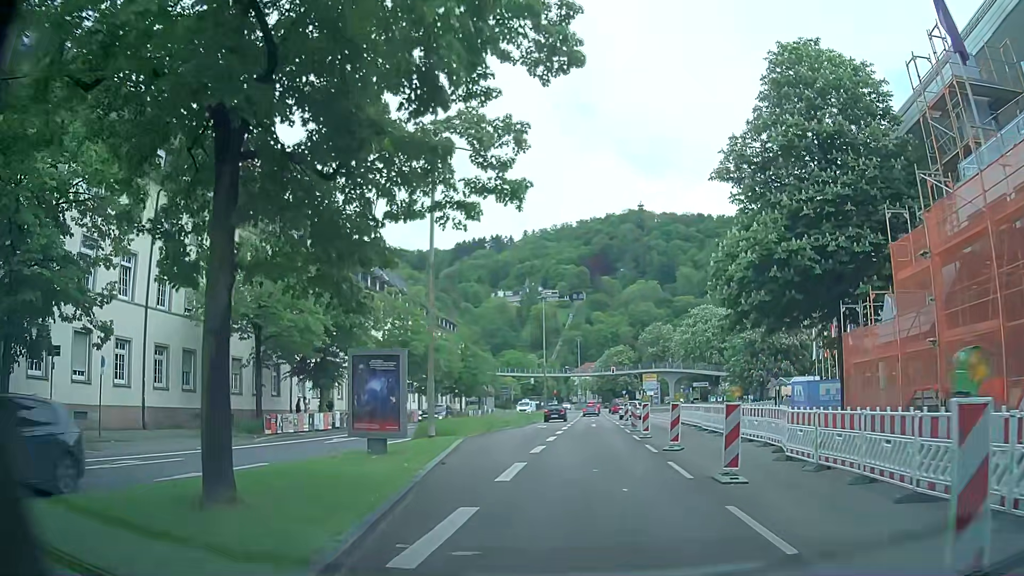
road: primary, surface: asphalt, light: Day
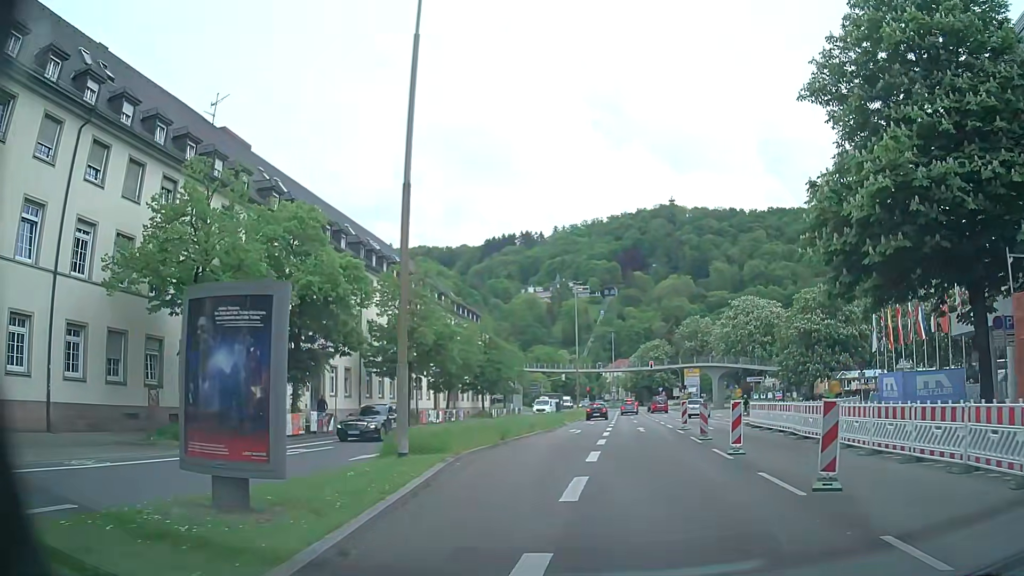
(-0.1, +8.6) m; -2°
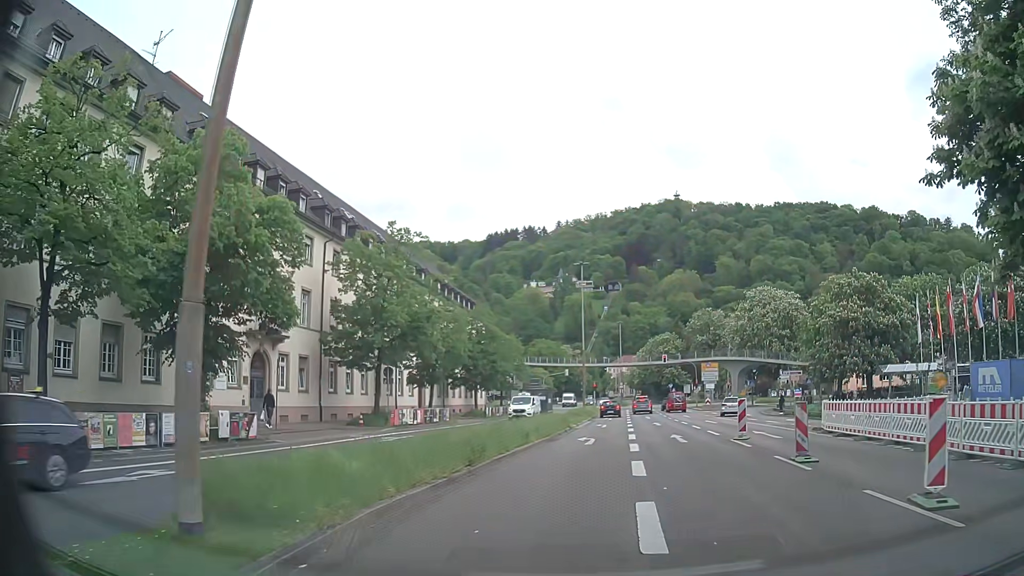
(-0.3, +8.9) m; -1°
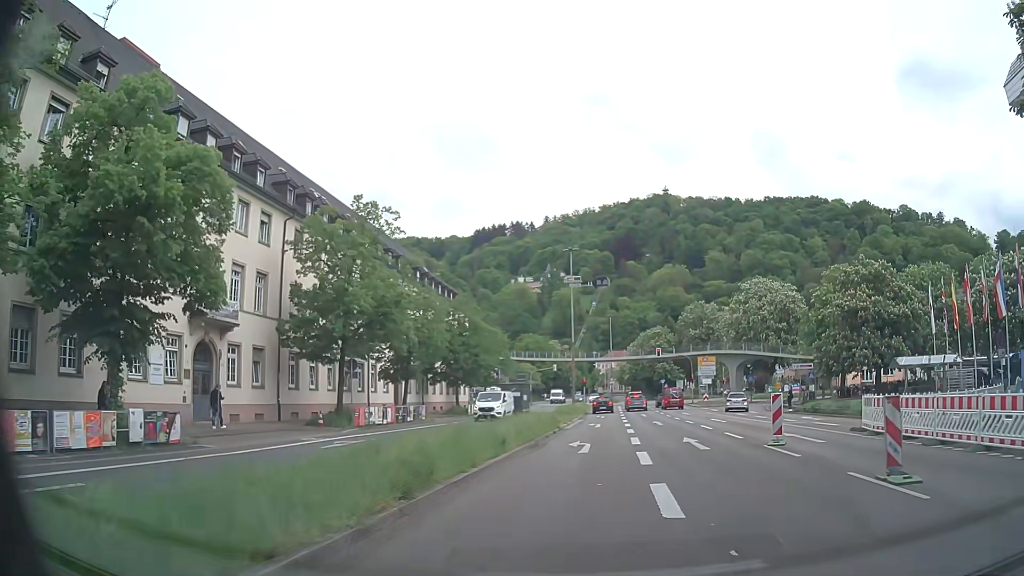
(0.0, +4.5) m; 0°
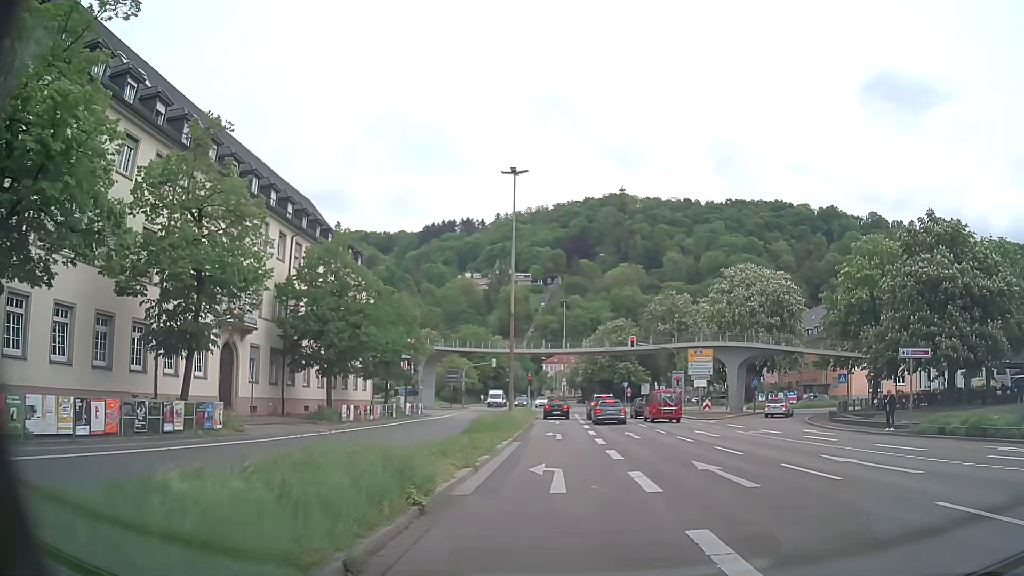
(+1.2, +21.3) m; +5°
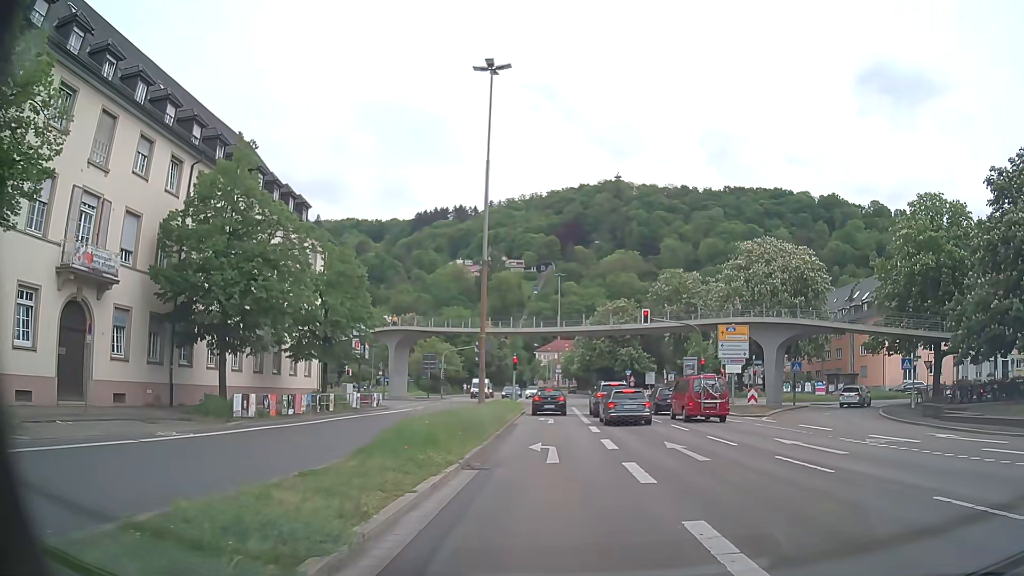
(+0.1, +12.0) m; 0°
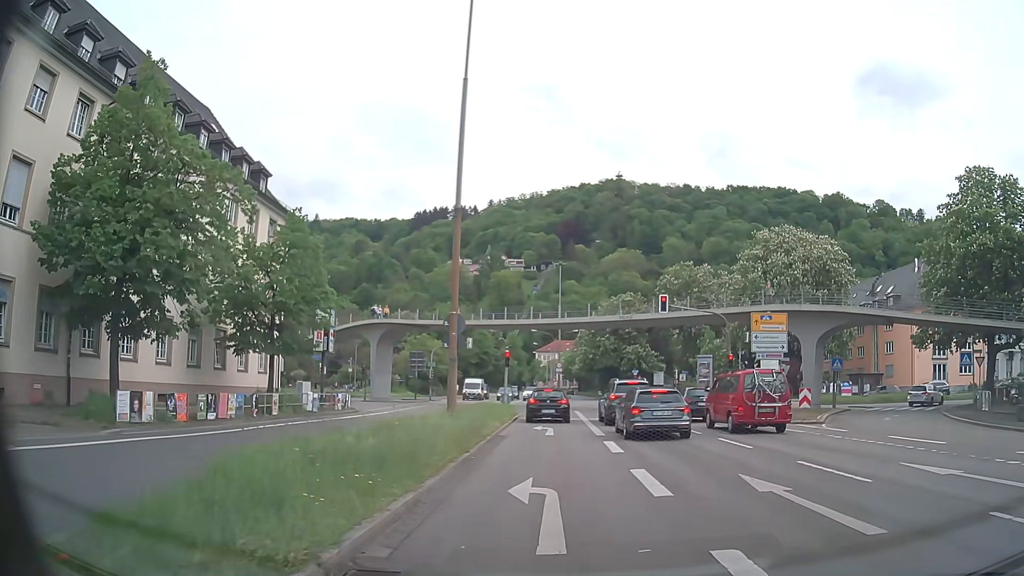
(+0.1, +7.3) m; 0°
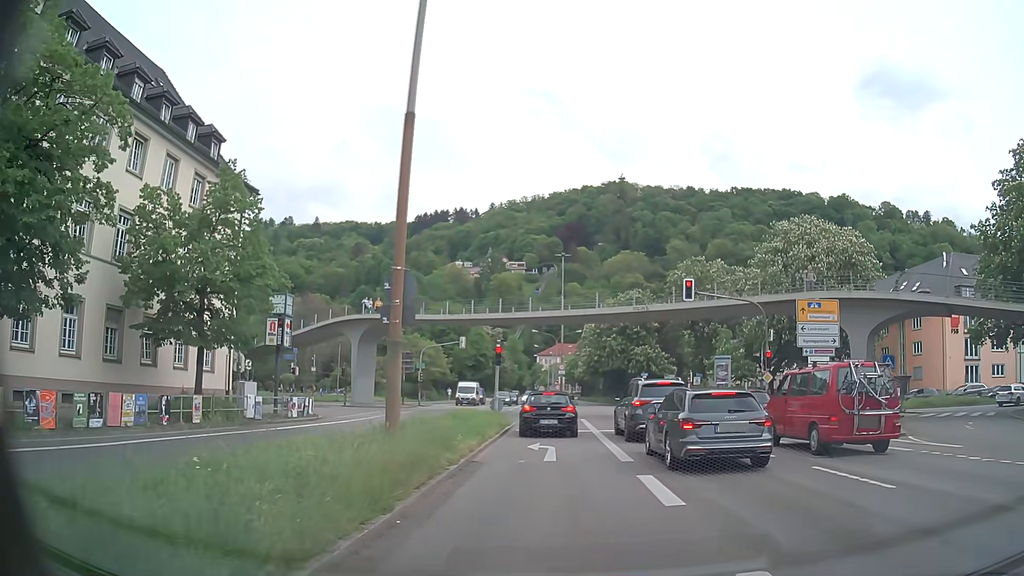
(0.0, +6.6) m; 0°
(0, +10) (0, +20) (0, +30) (-2, +40) (-8, +48) (-17, +51) (-27, +51) (-37, +50) (-47, +49) (-57, +48) m
